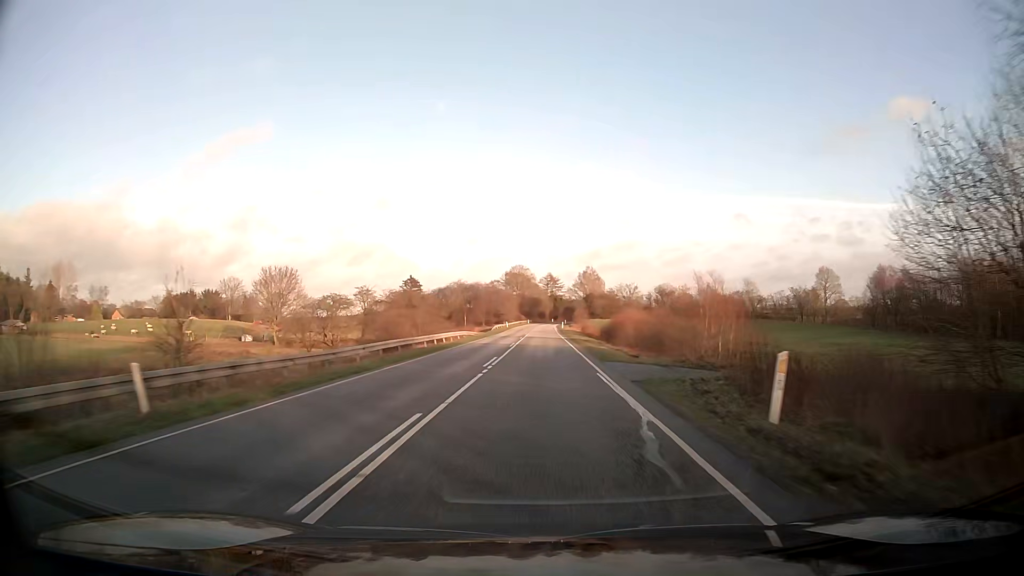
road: secondary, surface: asphalt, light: Day
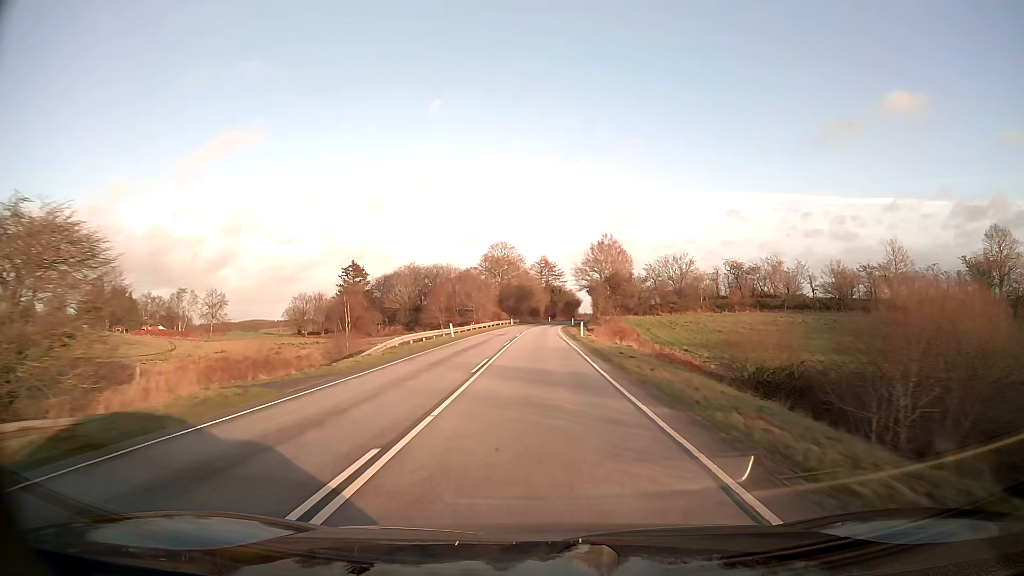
(+0.5, +63.3) m; +1°
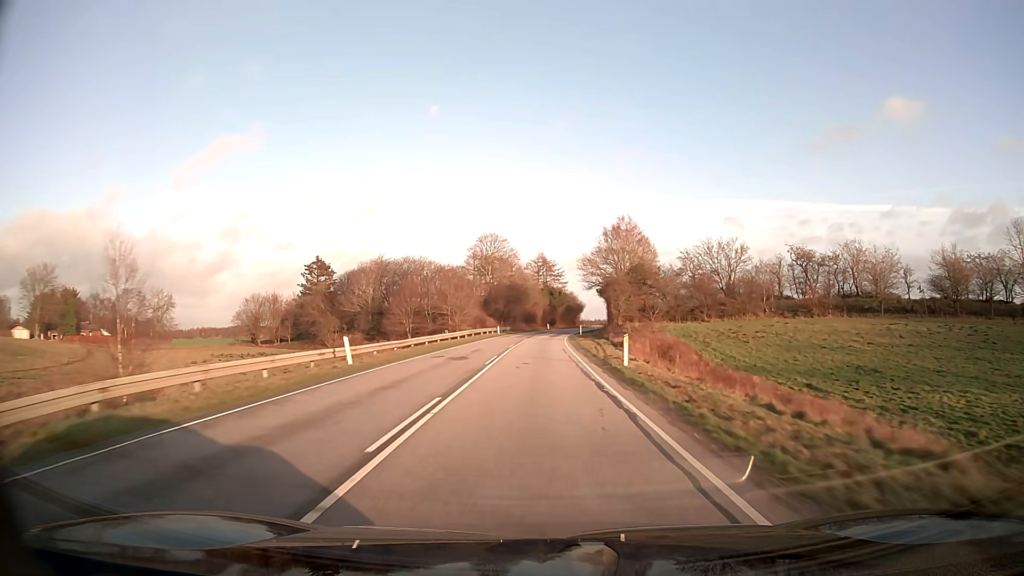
(+0.1, +25.3) m; 0°
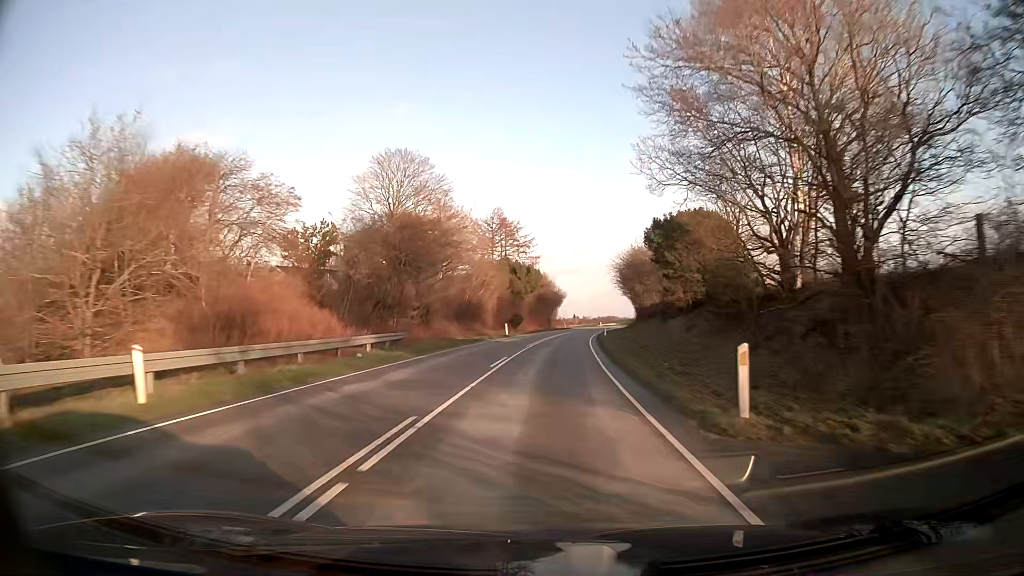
(+1.0, +63.2) m; +3°
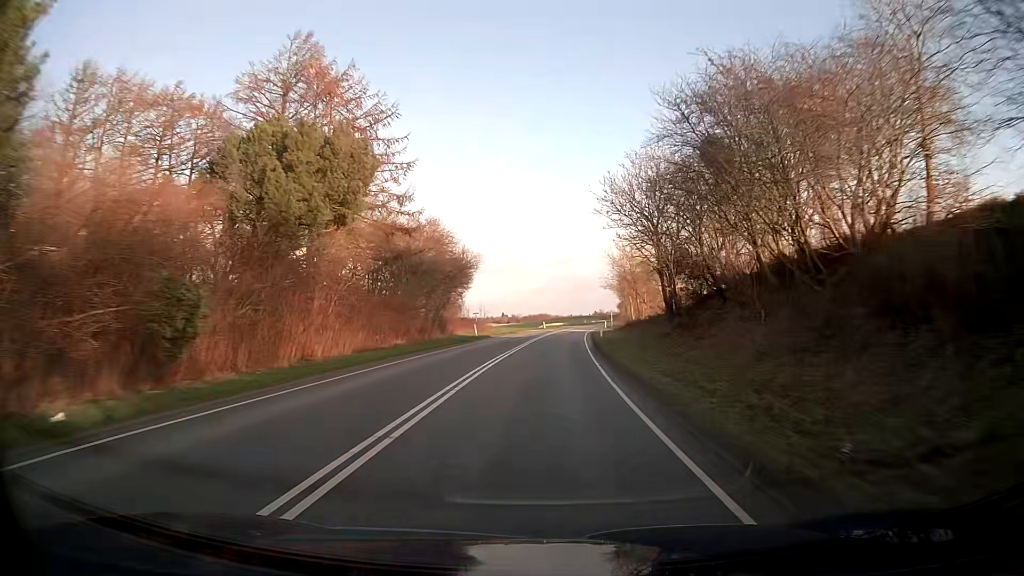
(+3.7, +63.2) m; +6°
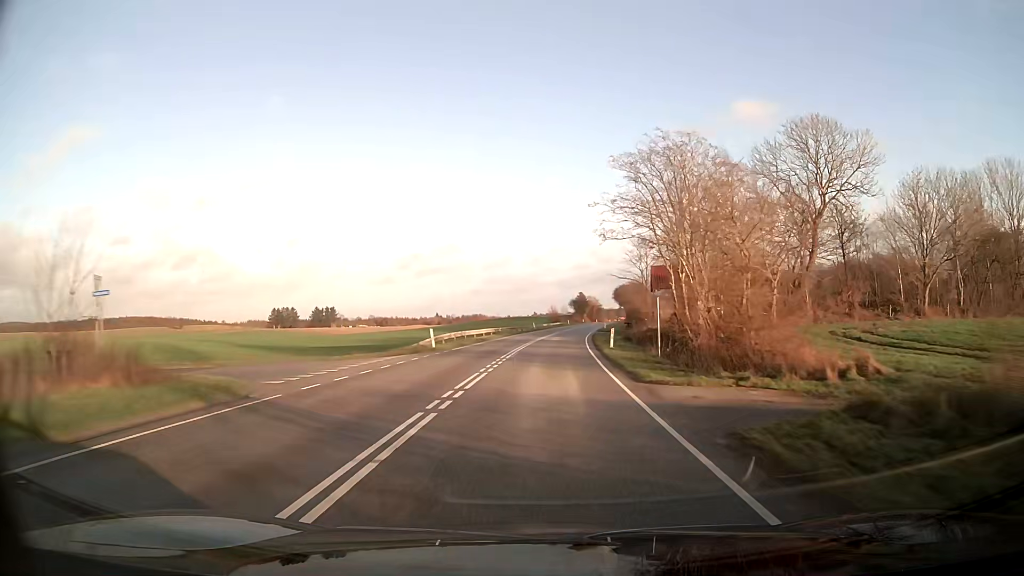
(+2.5, +63.4) m; +5°
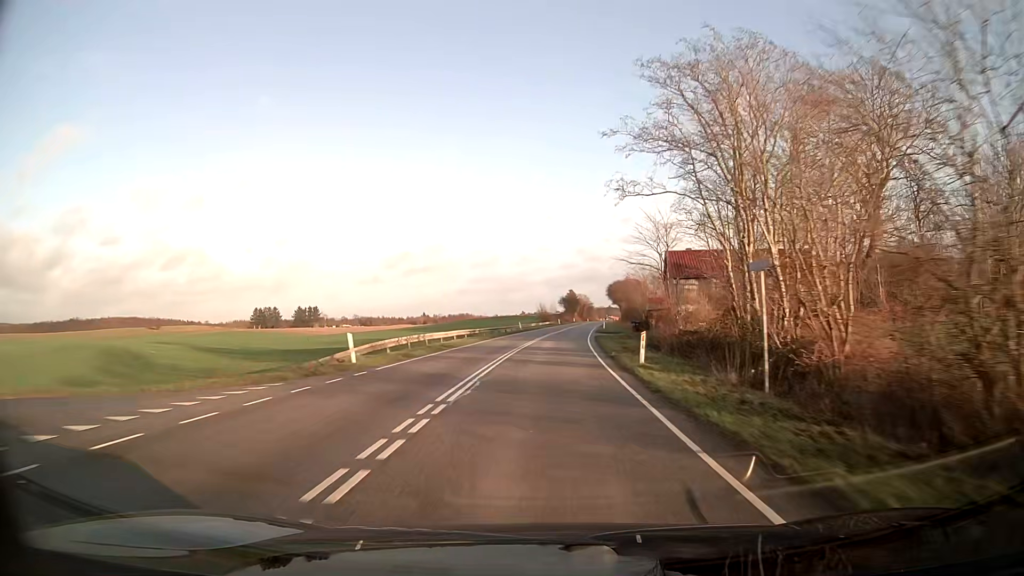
(+0.1, +12.7) m; +1°
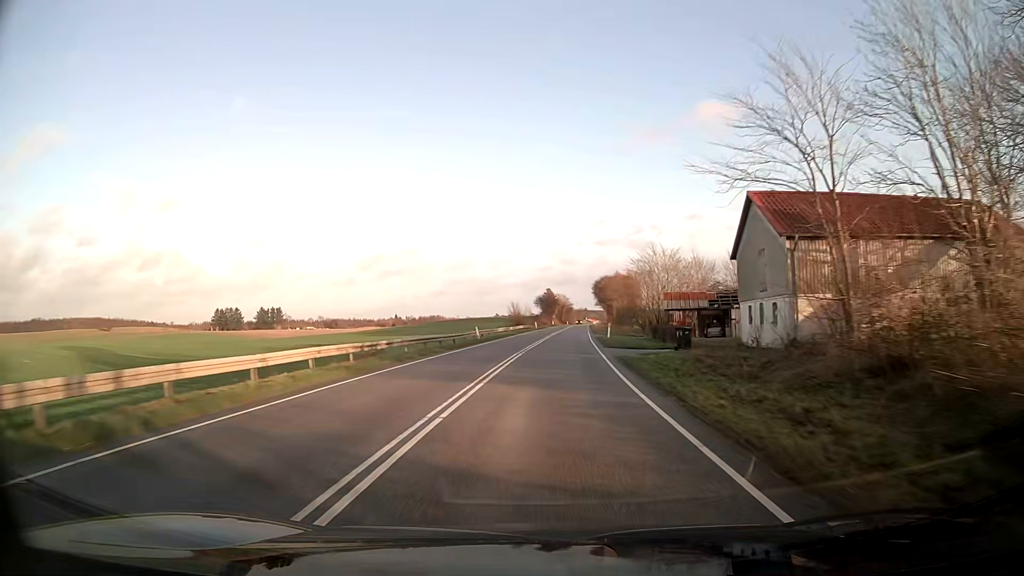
(+0.4, +25.4) m; +2°
(0, +10) (0, +20) (+1, +30) (+1, +40) (+2, +50) (+3, +60) (+3, +70) (+4, +80) (+5, +90) (+6, +100) m
